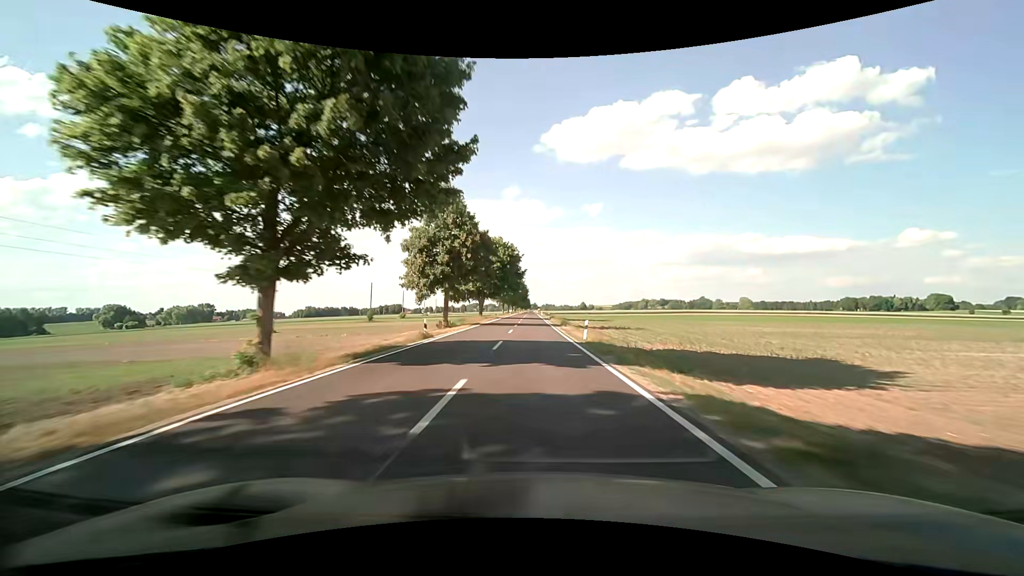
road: secondary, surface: asphalt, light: Day
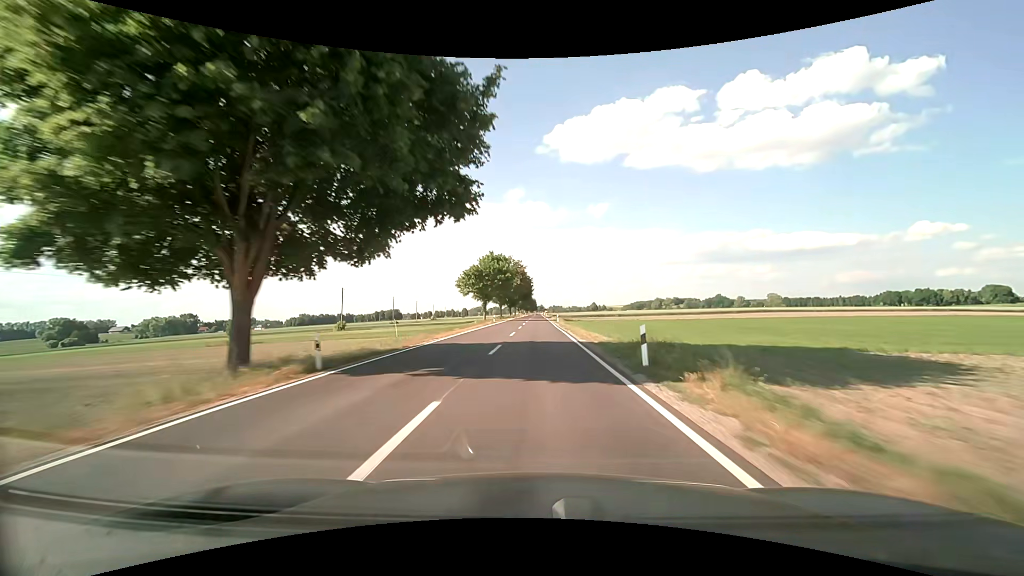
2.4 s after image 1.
(-0.6, +62.8) m; -1°
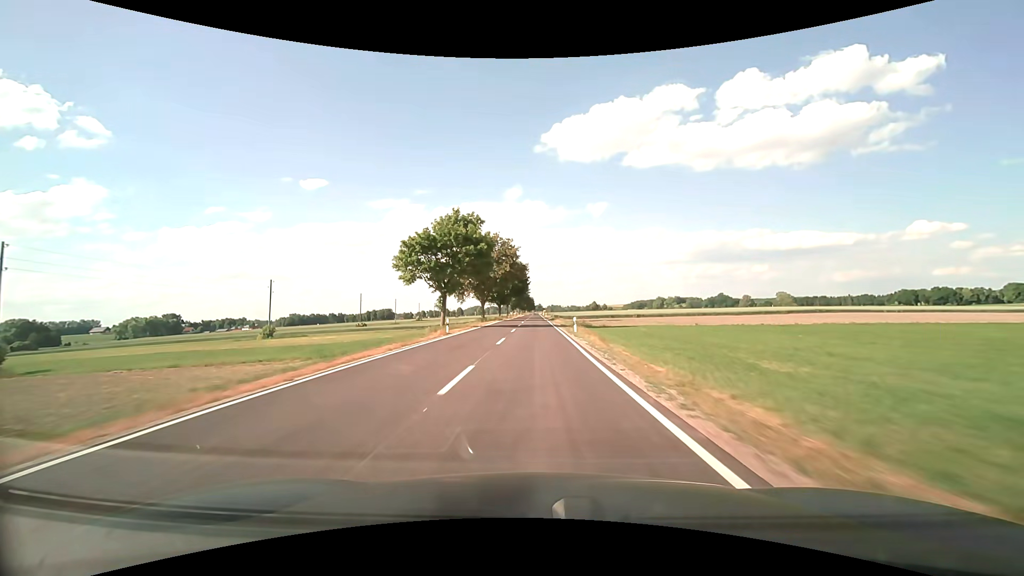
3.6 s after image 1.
(+0.1, +31.4) m; 0°
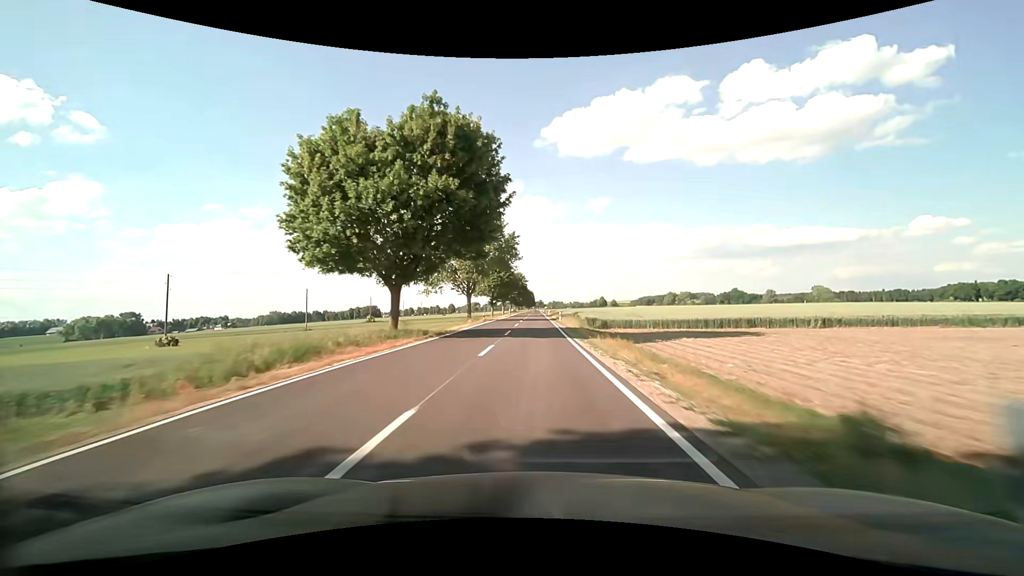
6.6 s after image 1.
(-0.1, +78.2) m; 0°
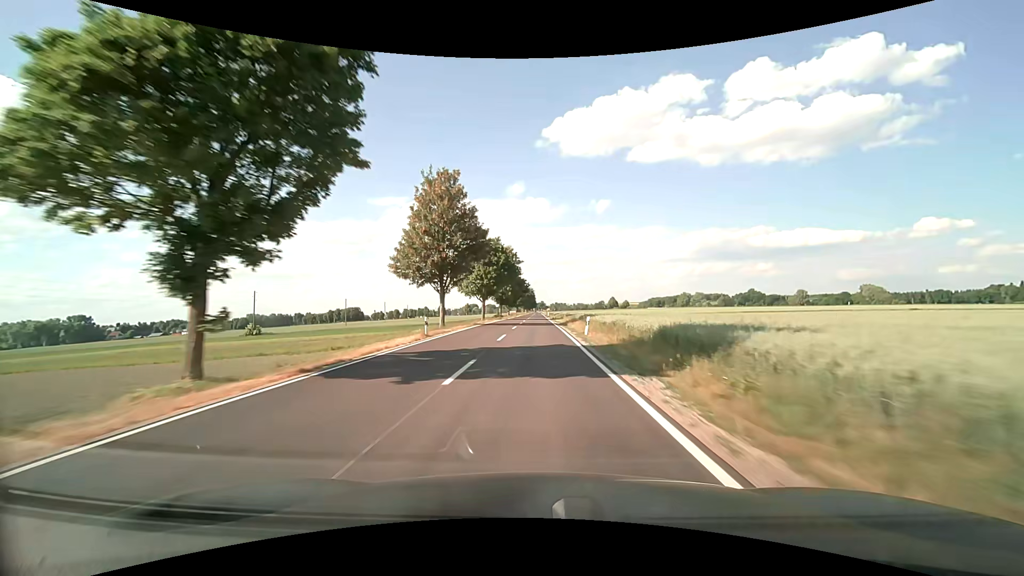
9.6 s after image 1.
(-0.3, +78.2) m; 0°
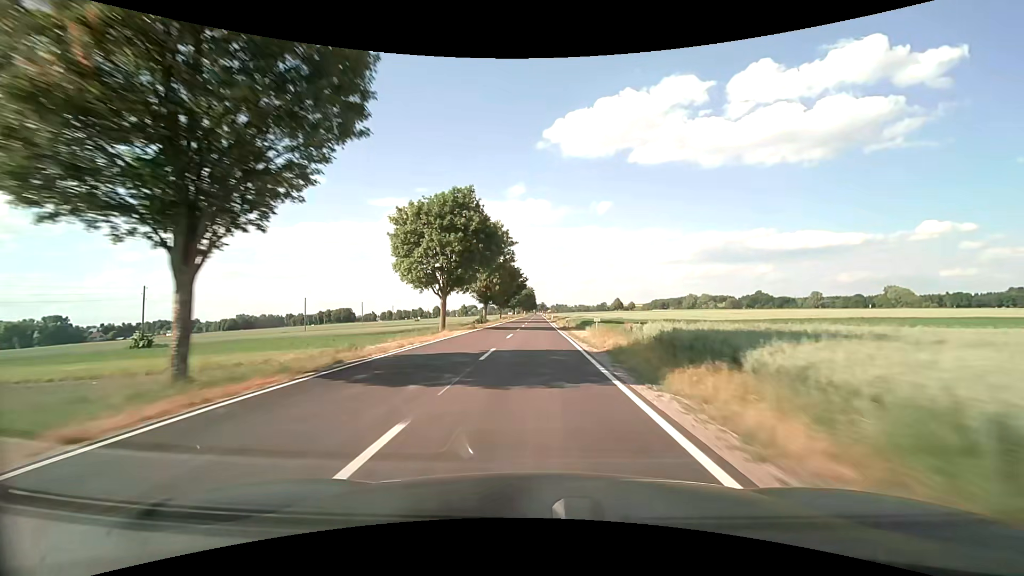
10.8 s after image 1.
(0.0, +31.2) m; 0°
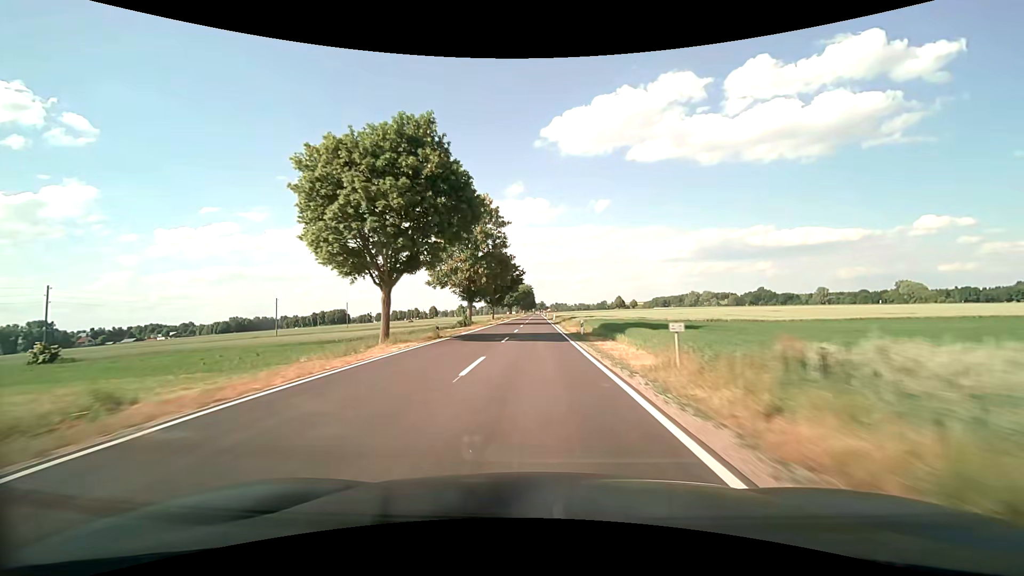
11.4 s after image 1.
(0.0, +15.6) m; 0°
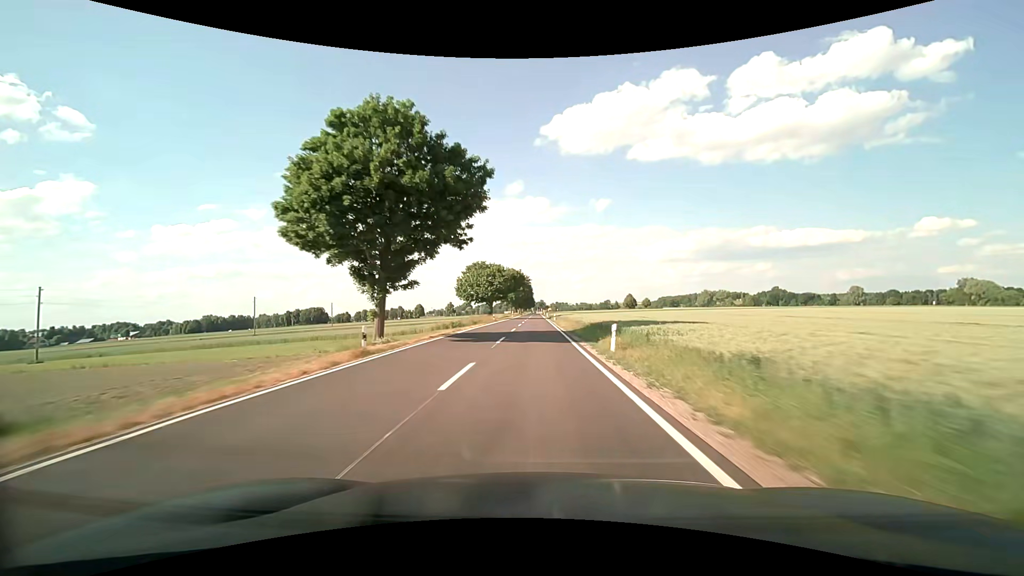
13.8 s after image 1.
(+0.1, +62.4) m; 0°
(0, +10) (0, +20) (0, +30) (0, +40) (0, +50) (0, +60) (0, +70) (0, +80) (0, +90) (0, +100) m
